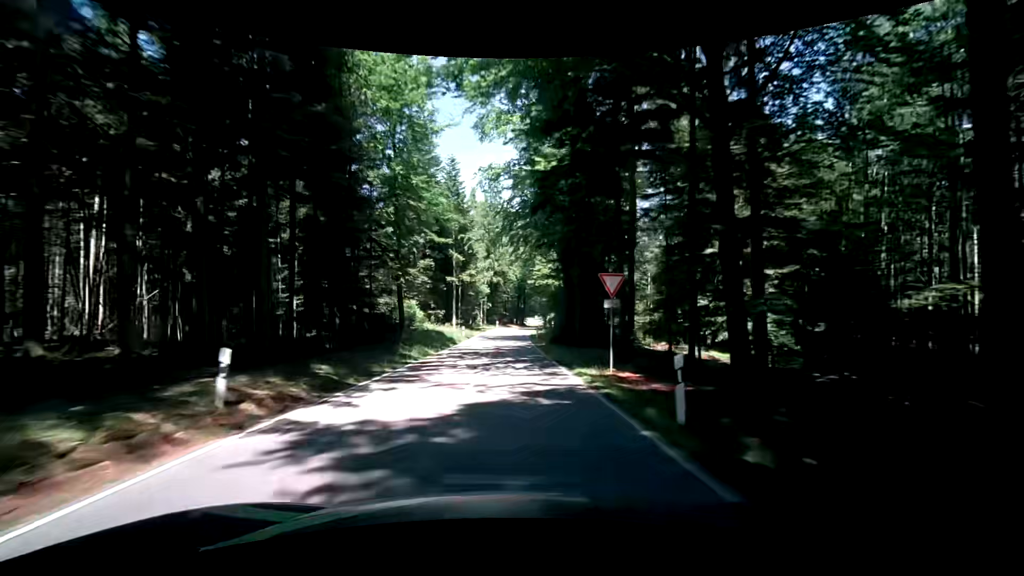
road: tertiary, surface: asphalt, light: Day
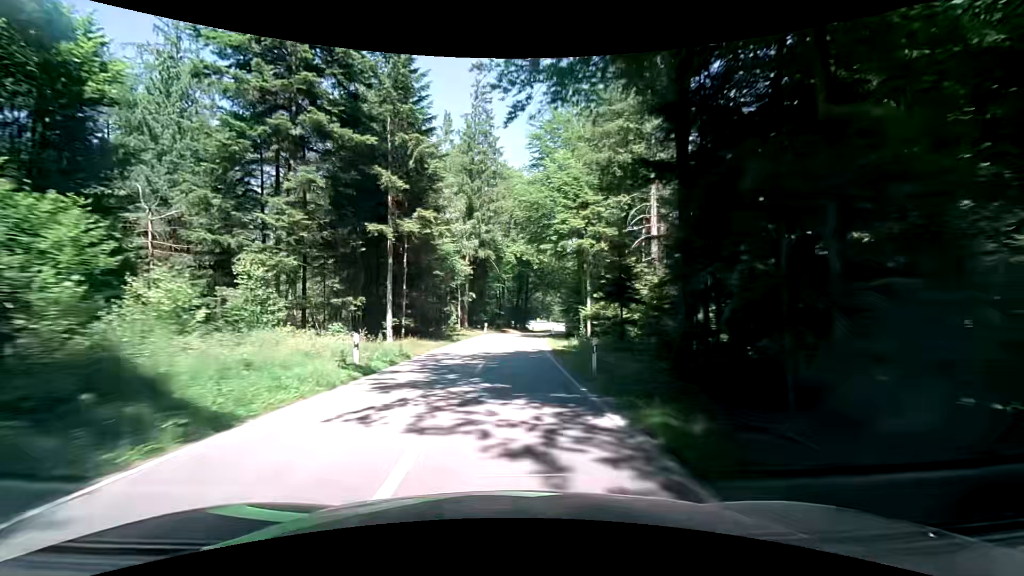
(-0.1, +32.8) m; 0°
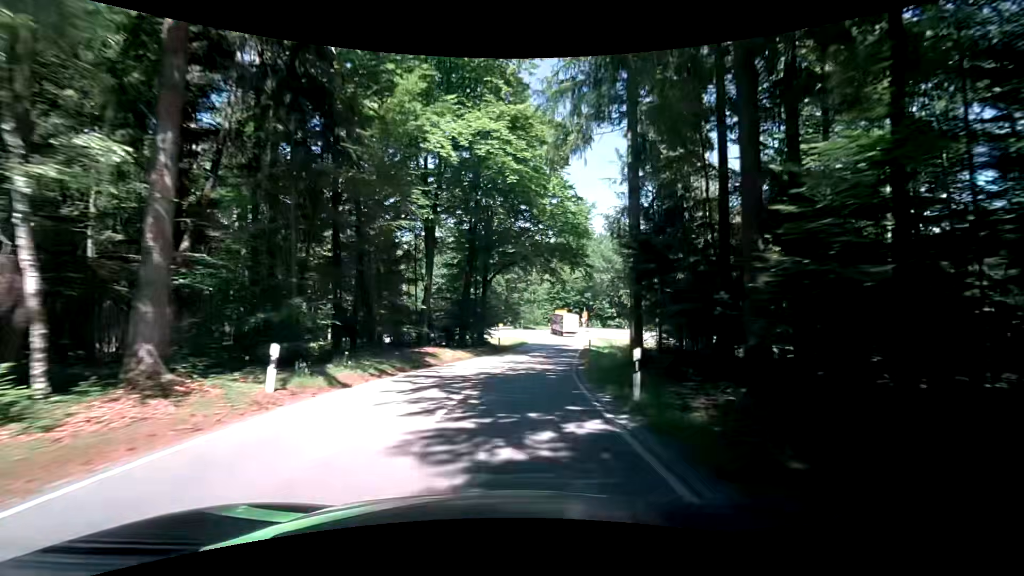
(+1.6, +42.6) m; +5°
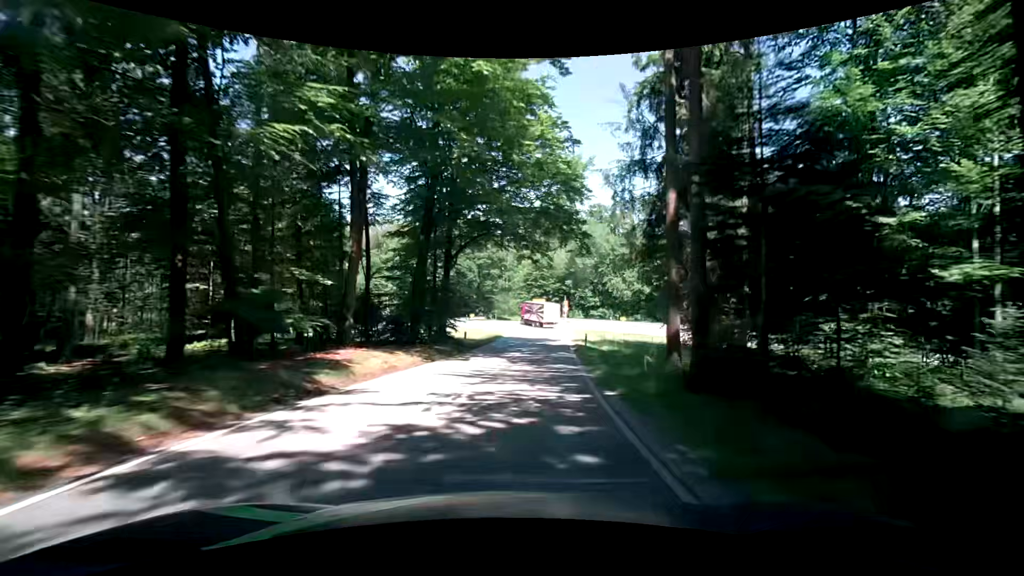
(+0.2, +9.9) m; +3°
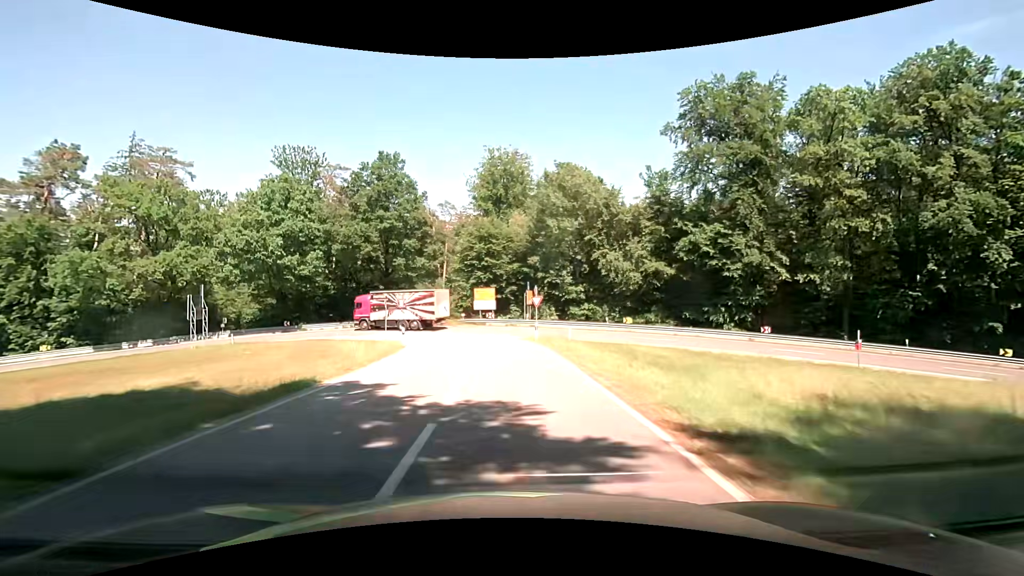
(+2.6, +35.5) m; +6°
(0, +10) (0, +20) (-1, +30) (-3, +40) (-7, +49) (-16, +53) (-26, +54) (-36, +53) (-46, +51) (-55, +48) m
